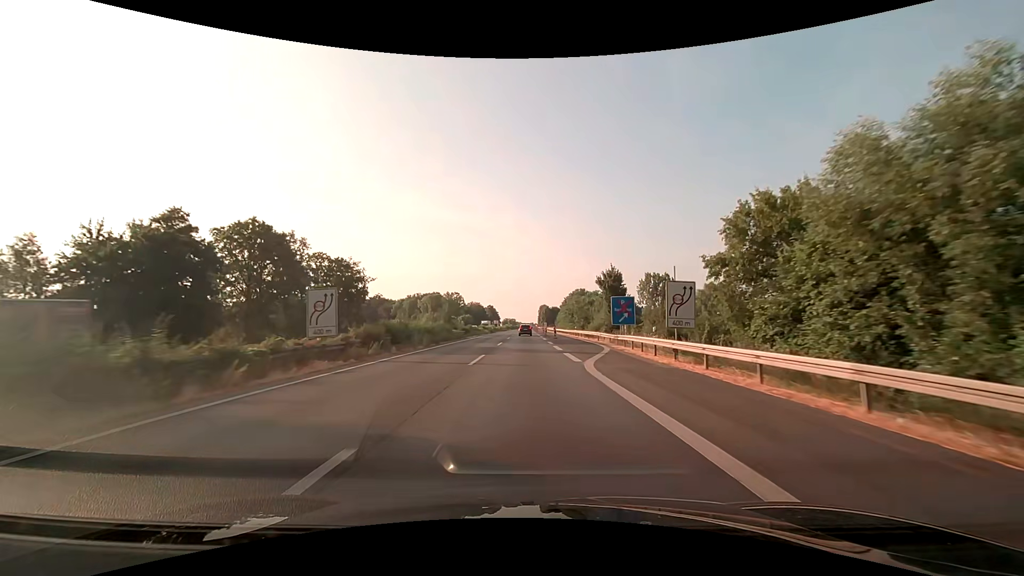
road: motorway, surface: asphalt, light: Day
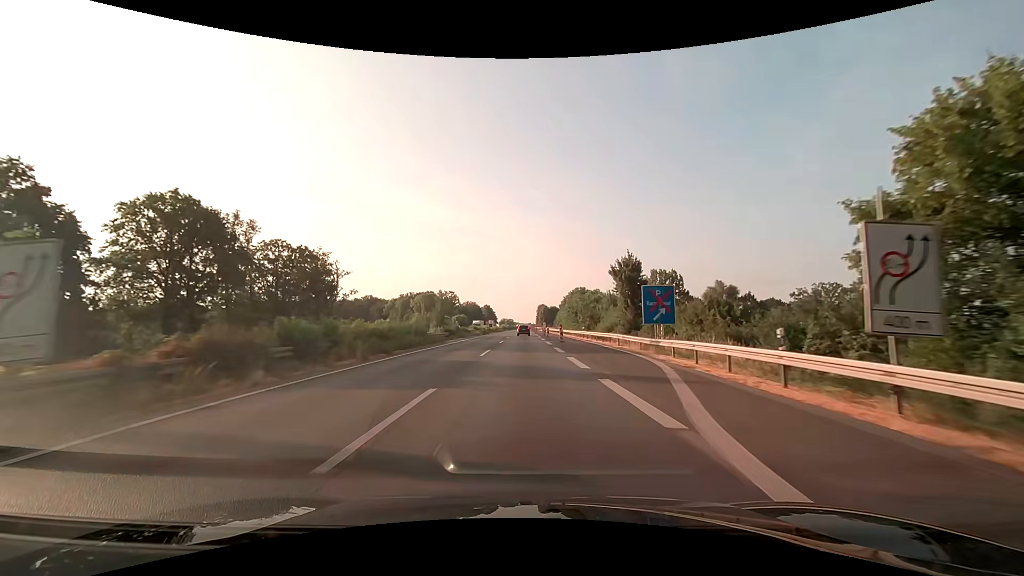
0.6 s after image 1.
(0.0, +12.6) m; 0°
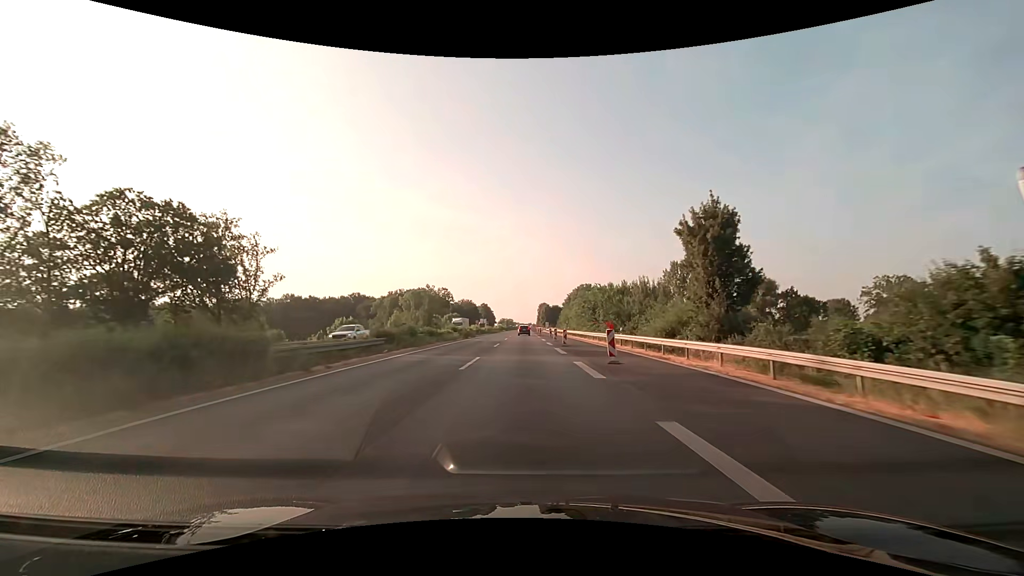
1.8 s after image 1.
(0.0, +25.1) m; 0°
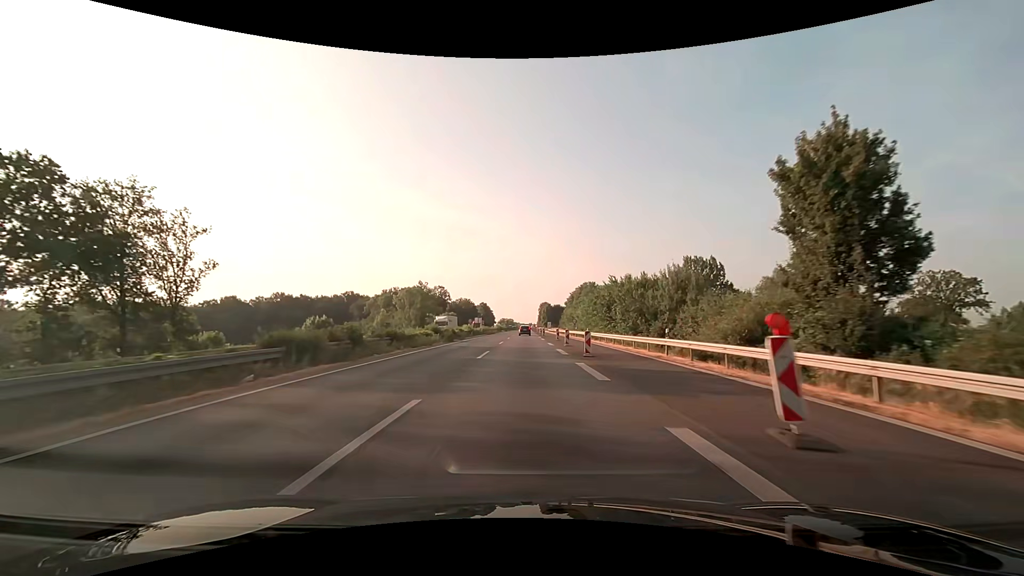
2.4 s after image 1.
(0.0, +12.5) m; 0°
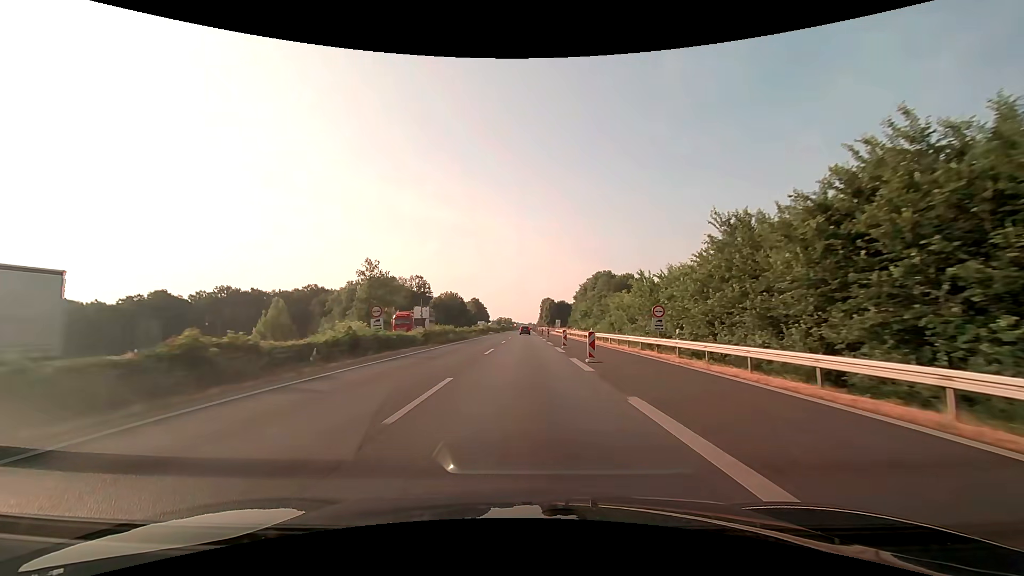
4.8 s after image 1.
(+0.2, +50.1) m; 0°
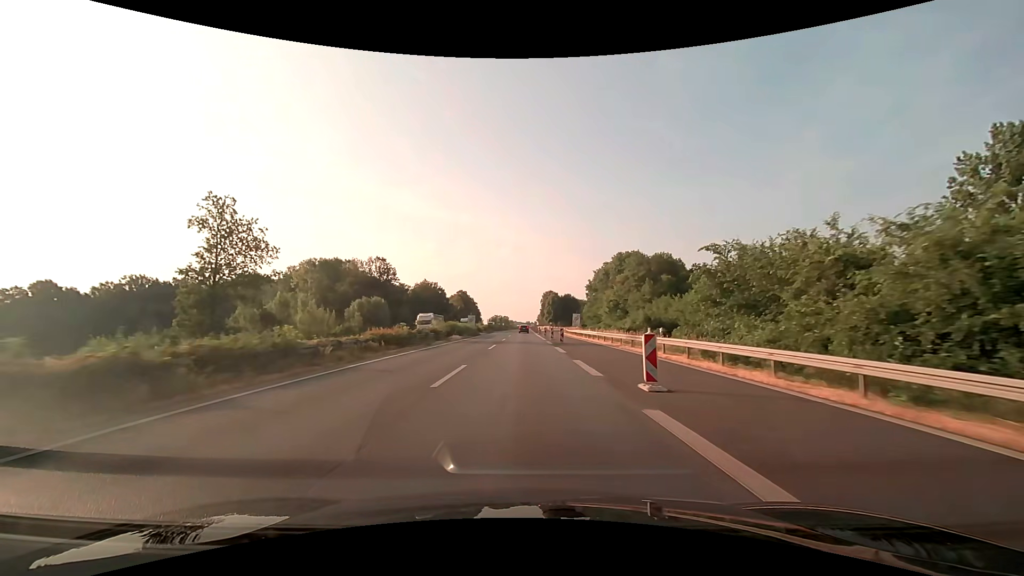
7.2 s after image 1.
(+0.1, +50.0) m; 0°
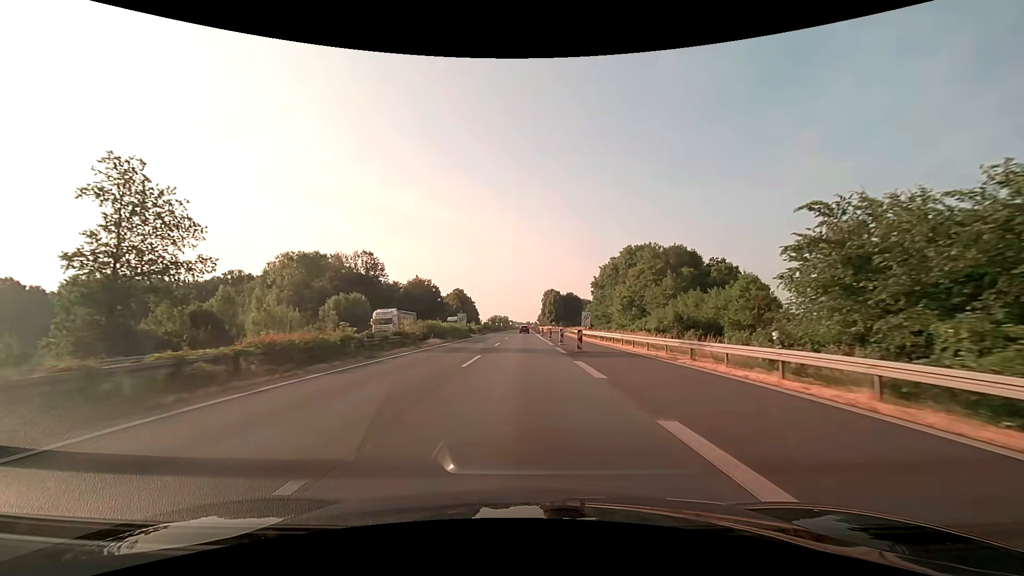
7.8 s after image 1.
(0.0, +12.5) m; 0°
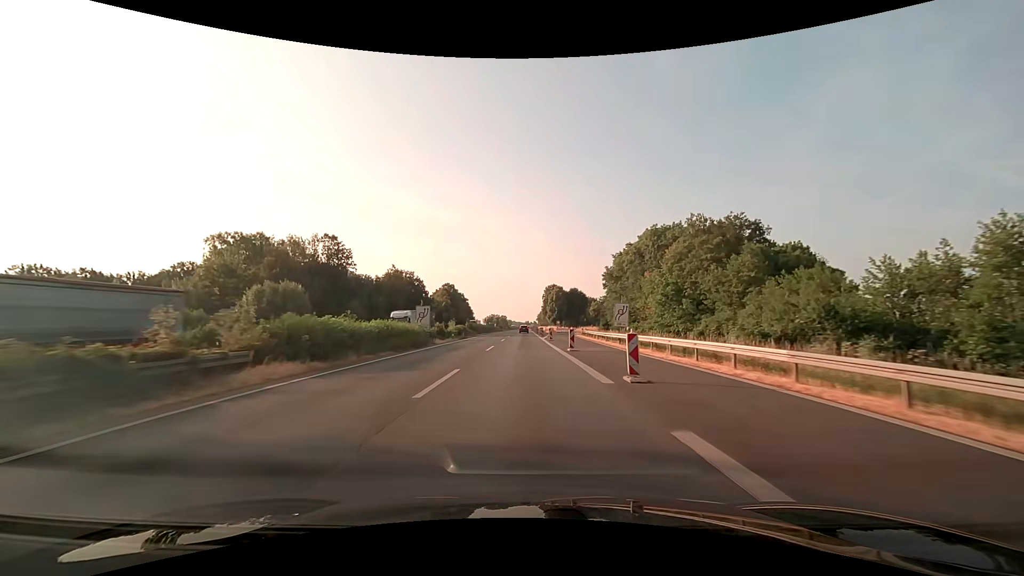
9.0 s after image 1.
(0.0, +25.0) m; 0°
(0, +10) (0, +20) (0, +30) (0, +40) (0, +50) (0, +60) (0, +70) (0, +80) (0, +90) (0, +100) m
